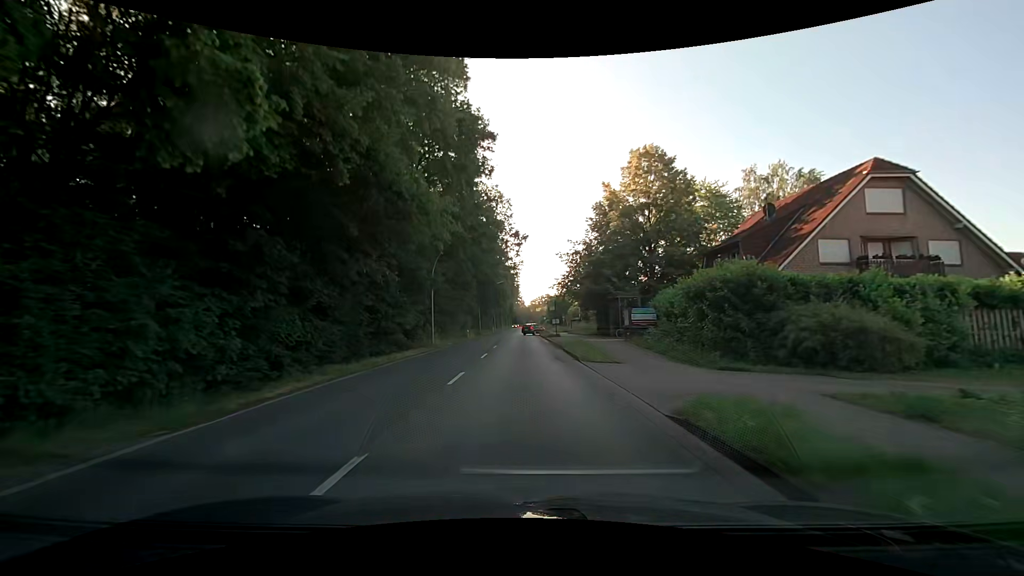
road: secondary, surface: asphalt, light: Day
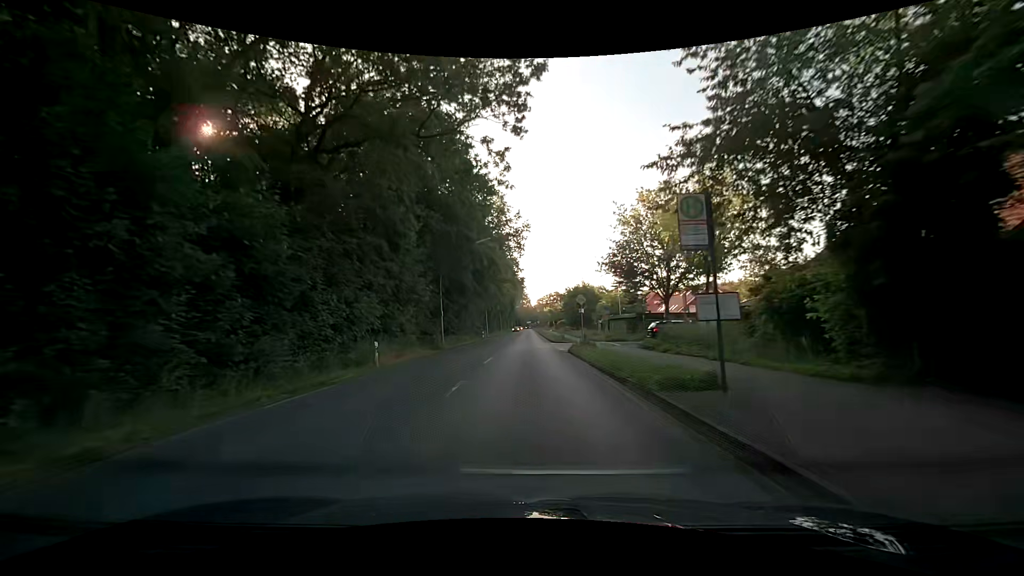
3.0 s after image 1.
(-0.2, +38.2) m; -2°
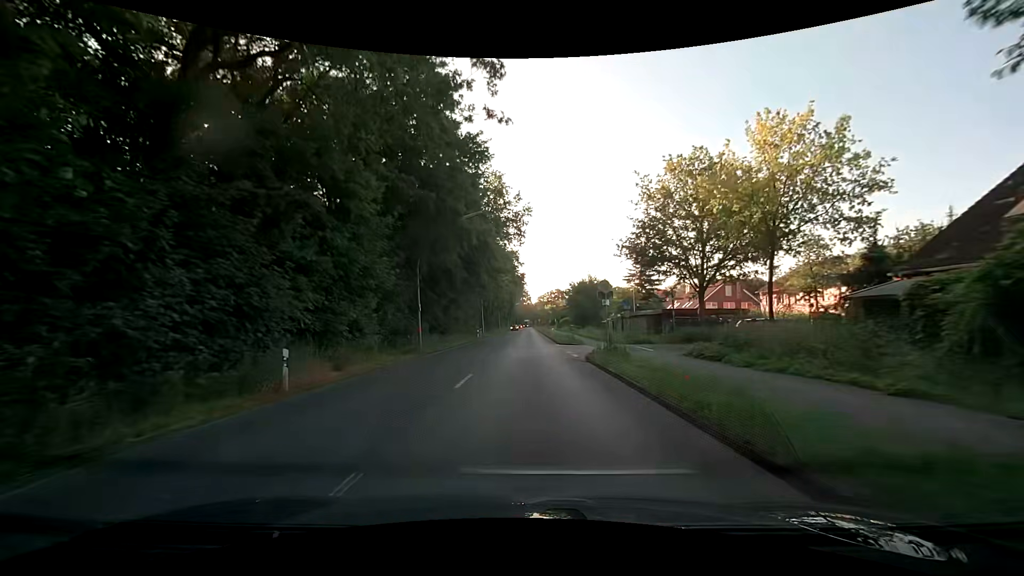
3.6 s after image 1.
(+0.1, +8.0) m; 0°
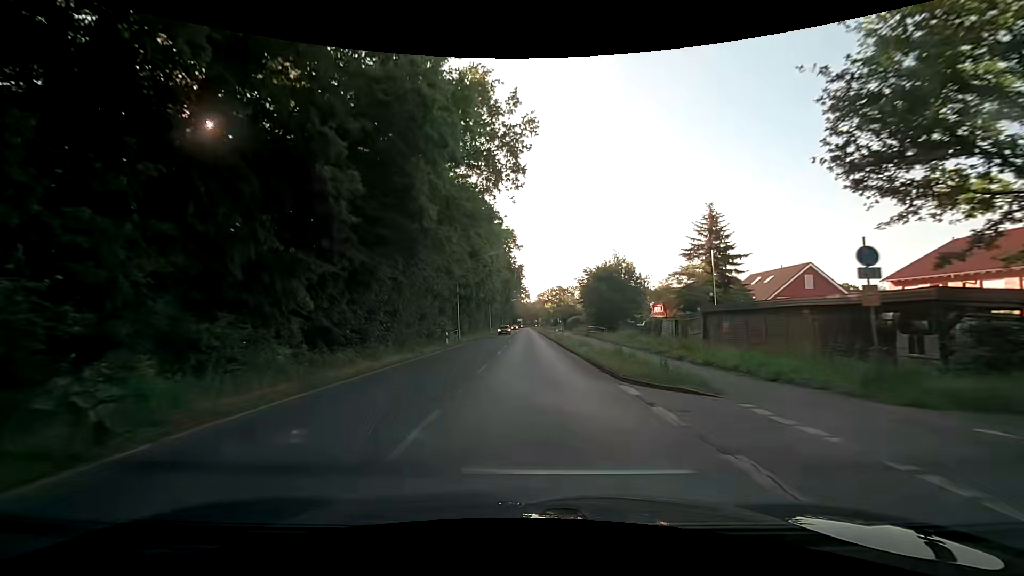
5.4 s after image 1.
(+0.4, +23.7) m; 0°
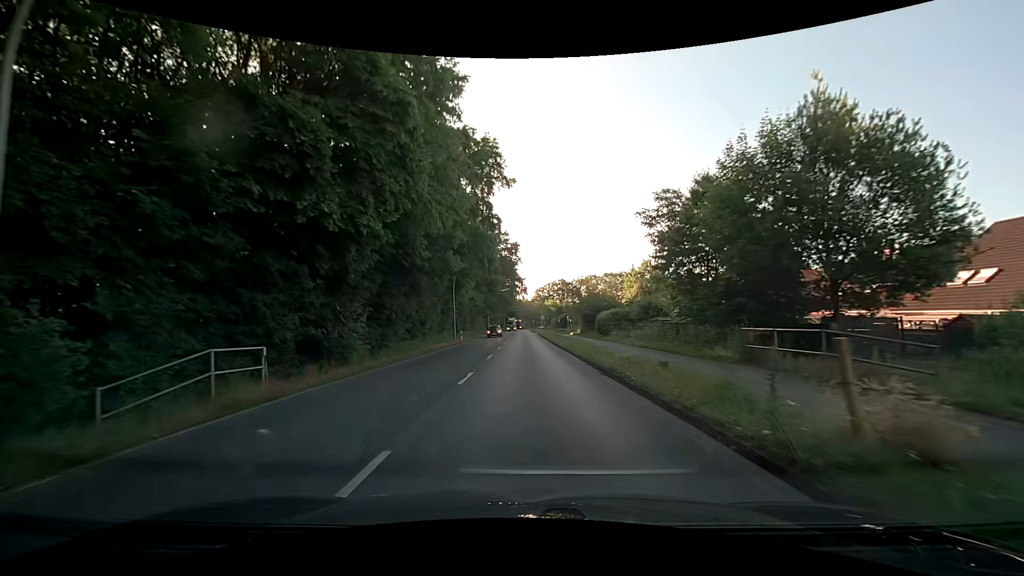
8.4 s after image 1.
(+0.9, +39.1) m; +2°
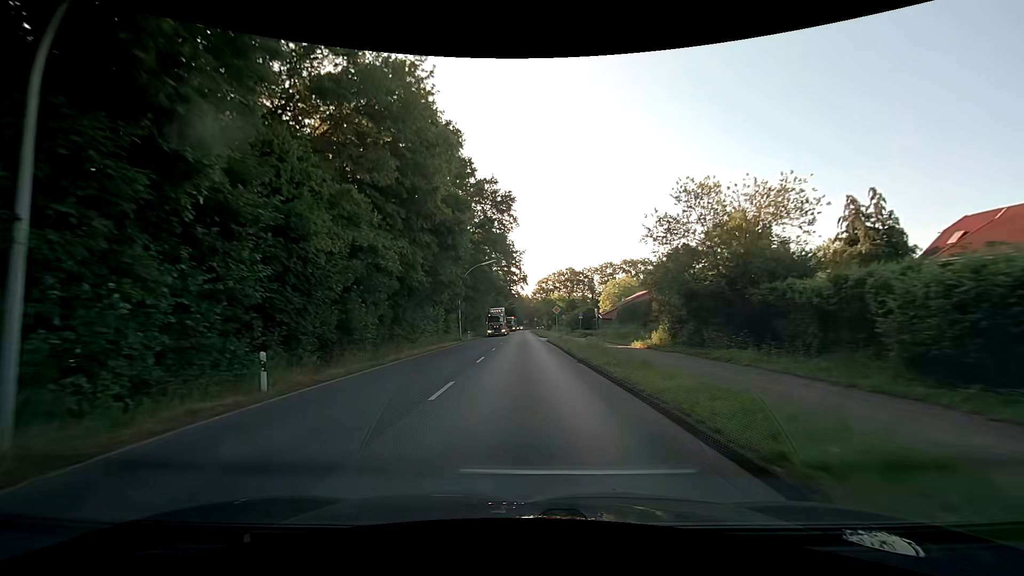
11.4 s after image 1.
(-0.1, +38.8) m; 0°
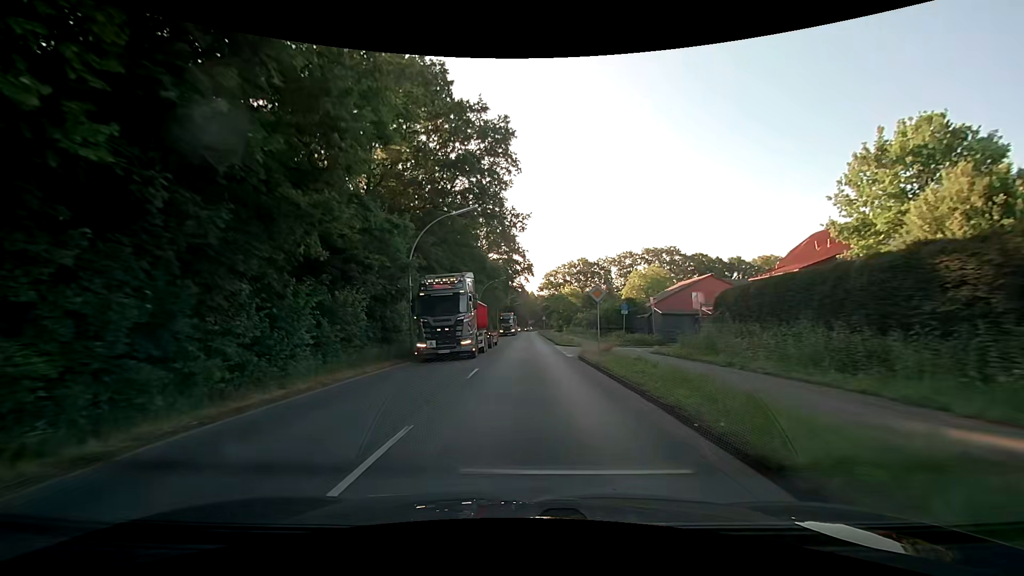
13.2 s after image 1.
(0.0, +23.2) m; -1°
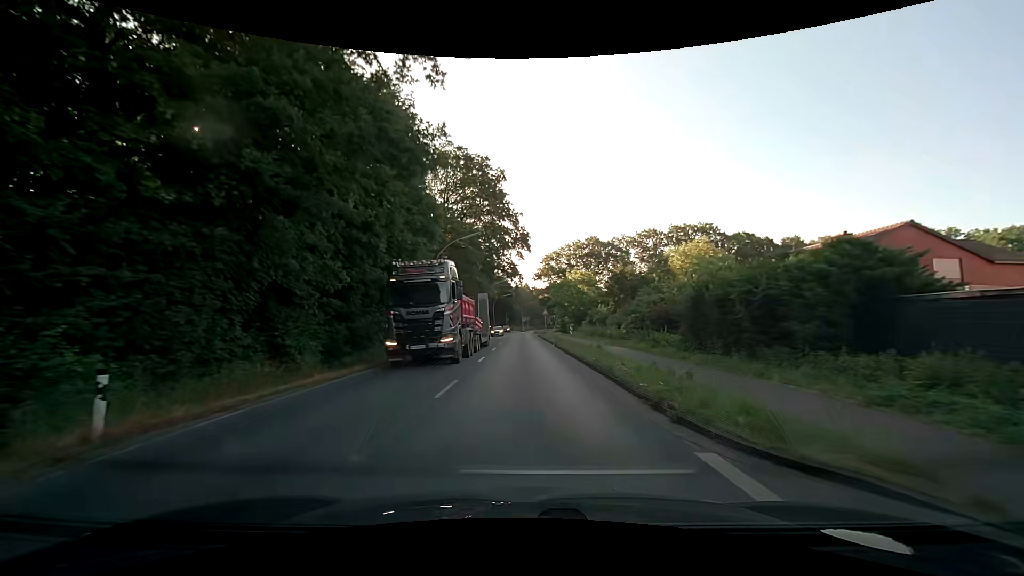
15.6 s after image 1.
(+0.4, +31.0) m; +1°
(0, +10) (0, +20) (0, +30) (0, +40) (0, +50) (0, +60) (0, +70) (0, +80) (0, +90) (0, +100) m
